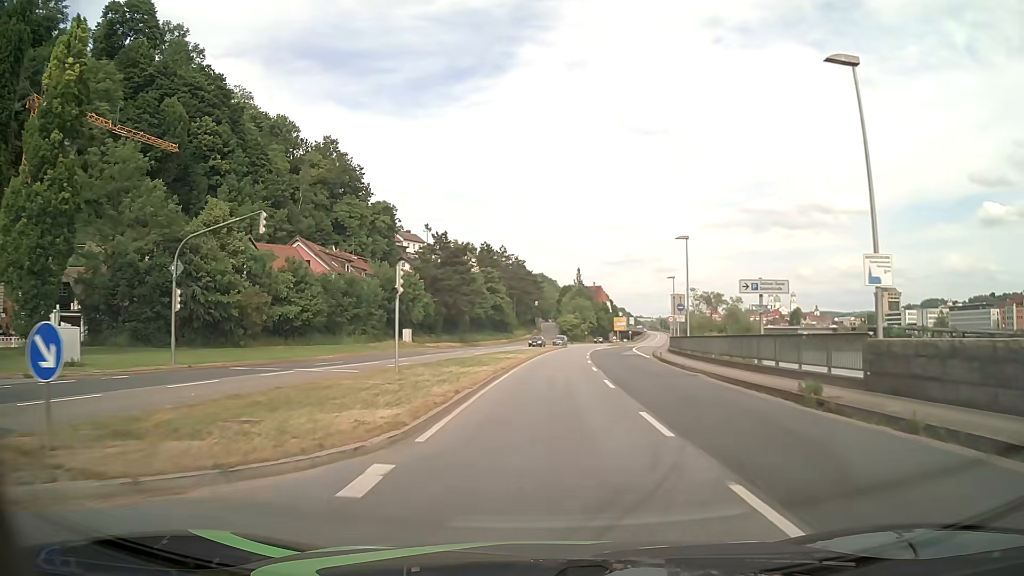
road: primary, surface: asphalt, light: Day
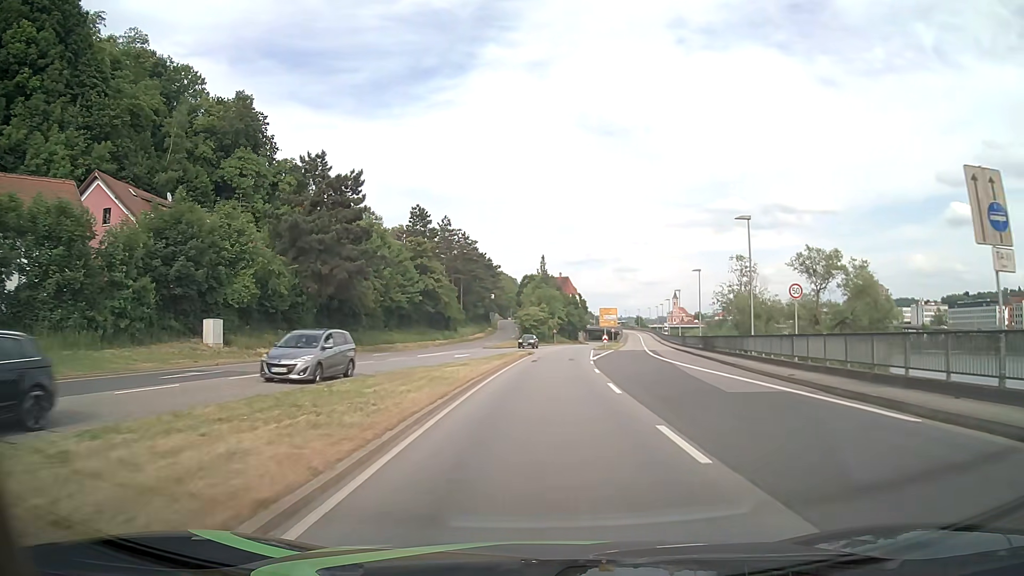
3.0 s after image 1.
(+1.1, +38.1) m; +3°
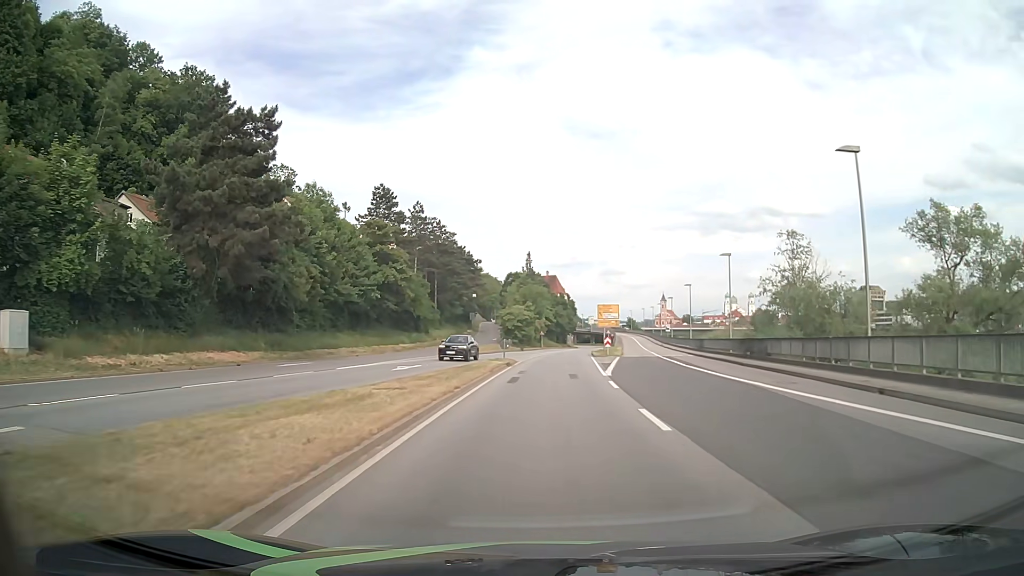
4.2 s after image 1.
(+0.2, +15.3) m; +1°
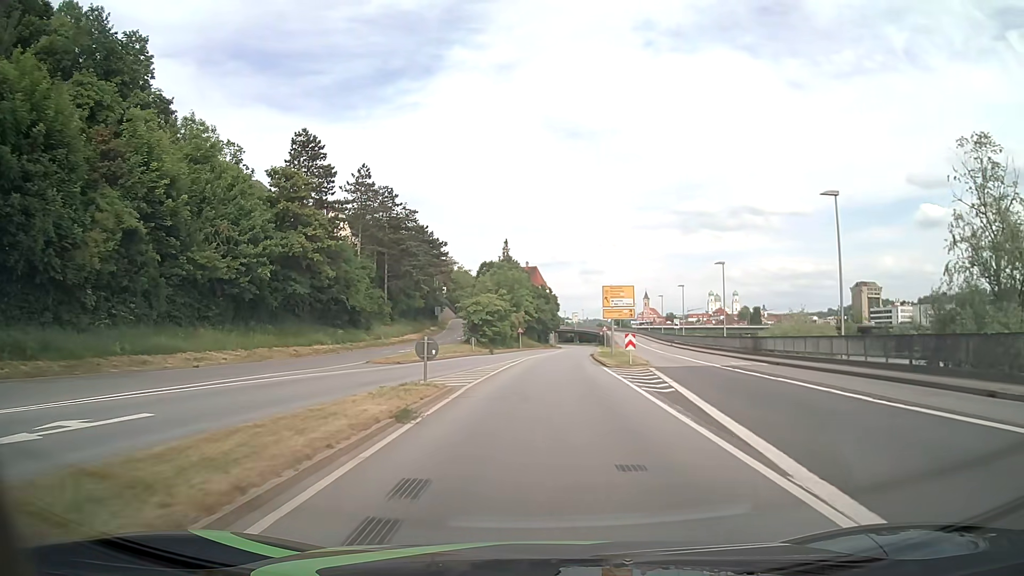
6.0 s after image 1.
(+0.3, +23.0) m; +2°
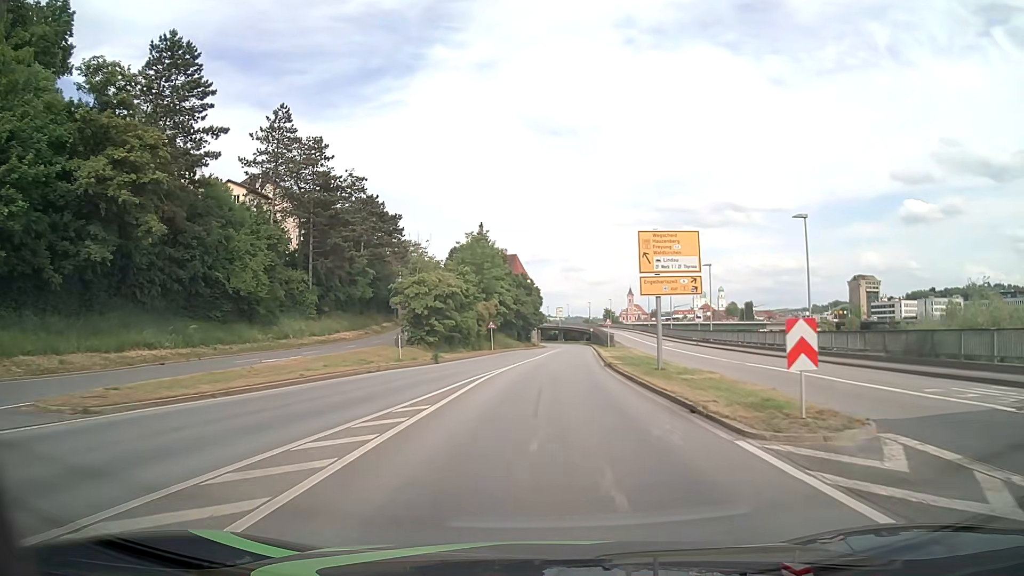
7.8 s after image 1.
(+0.4, +23.0) m; +1°
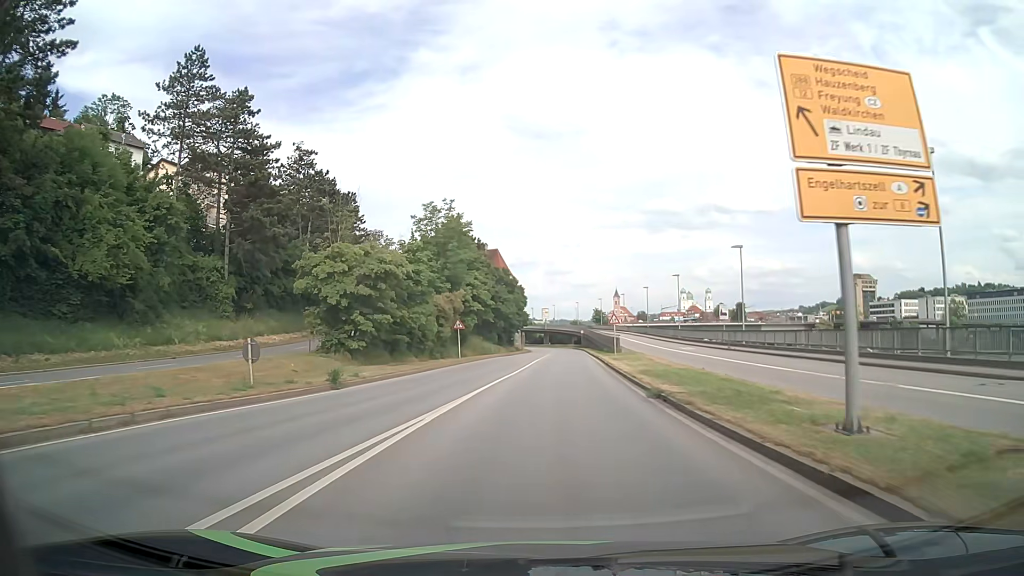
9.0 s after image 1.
(+0.2, +15.3) m; +1°
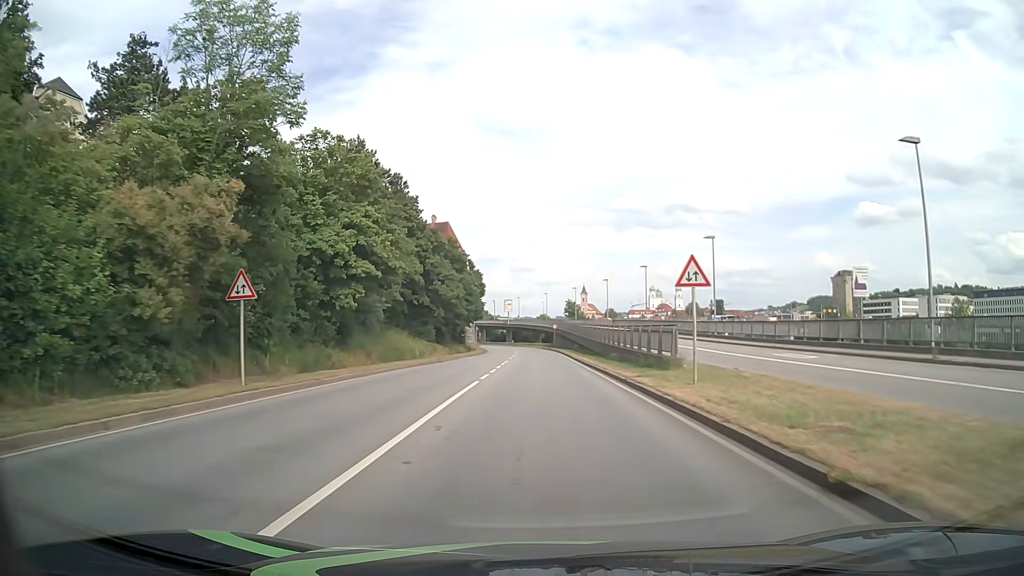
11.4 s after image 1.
(+0.9, +30.6) m; +3°
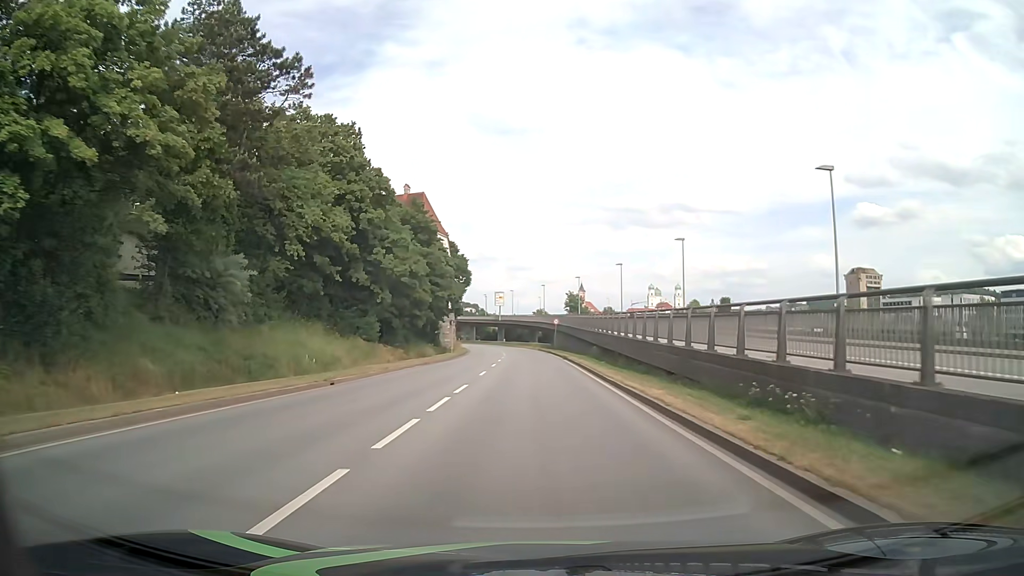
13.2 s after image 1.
(+0.1, +23.0) m; 0°
(0, +10) (0, +20) (0, +30) (0, +40) (-1, +50) (-1, +60) (-1, +70) (-2, +80) (-3, +90) (-4, +100) m
